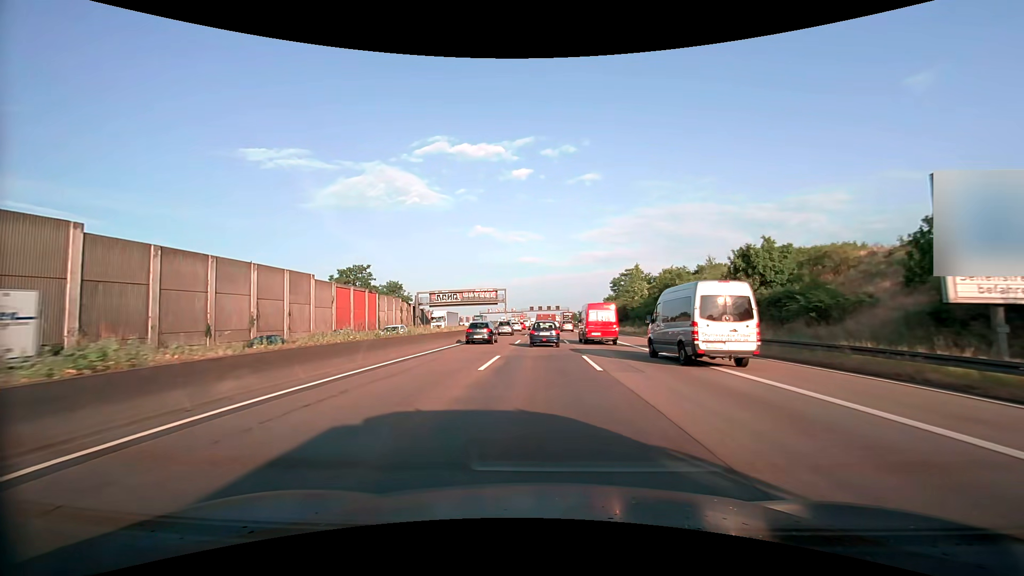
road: motorway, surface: asphalt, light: Day
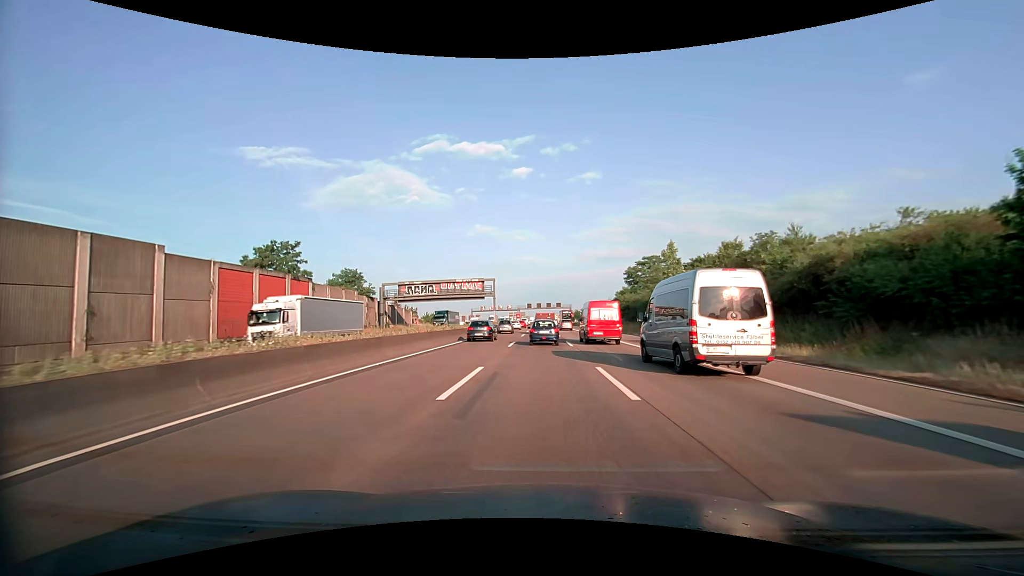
(-0.2, +23.6) m; 0°
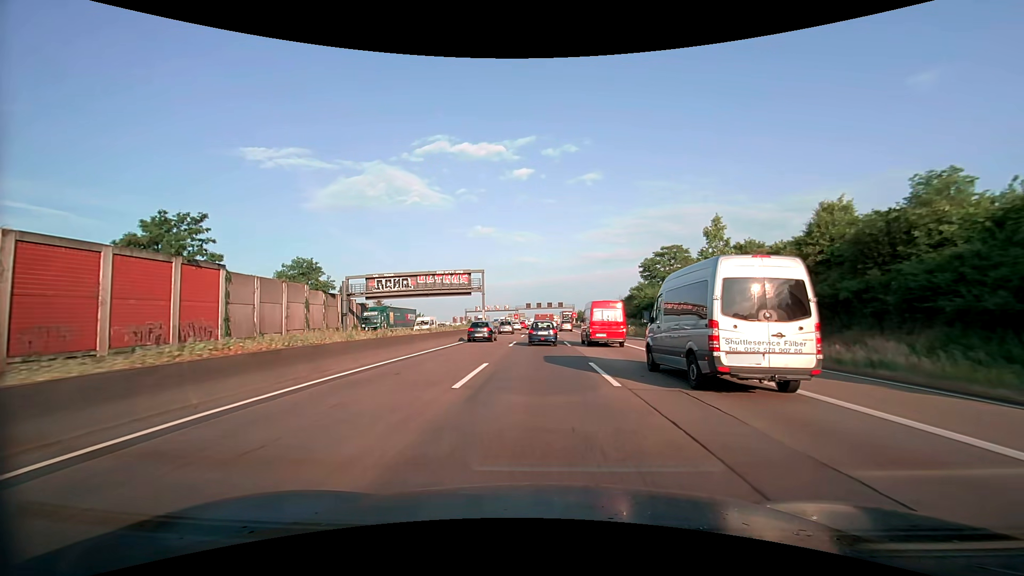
(0.0, +16.5) m; 0°
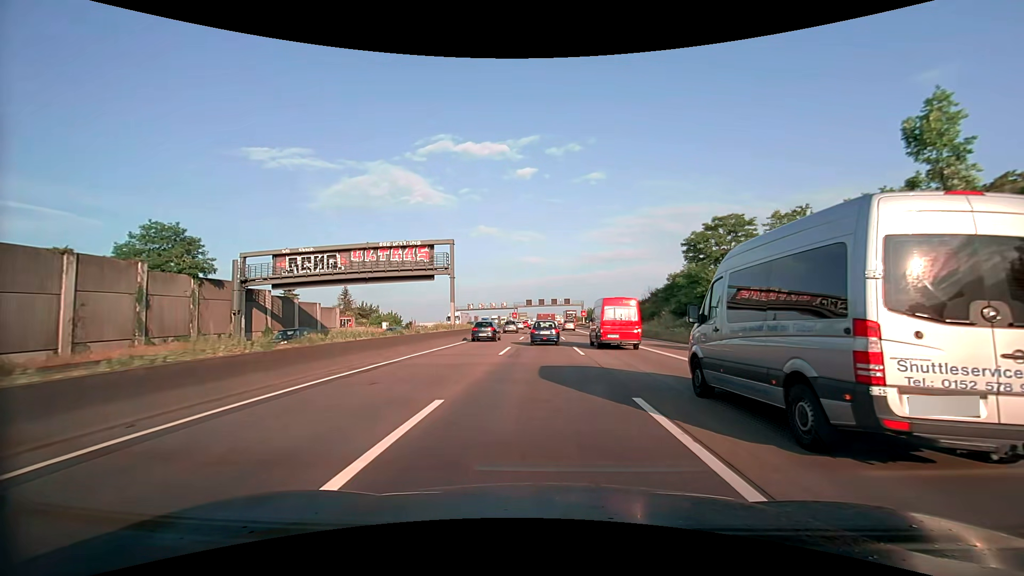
(-0.1, +25.8) m; 0°
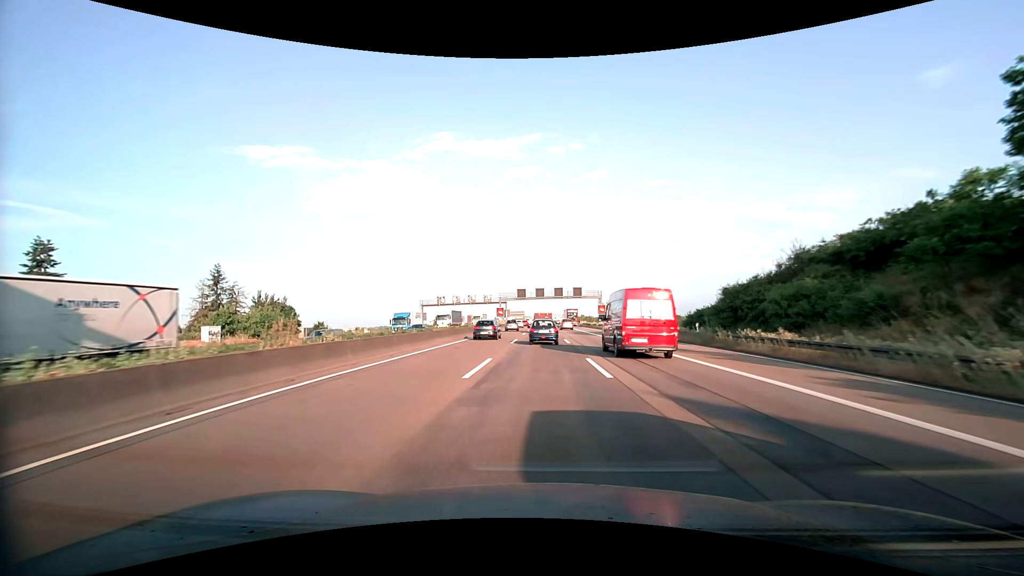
(0.0, +45.0) m; 0°
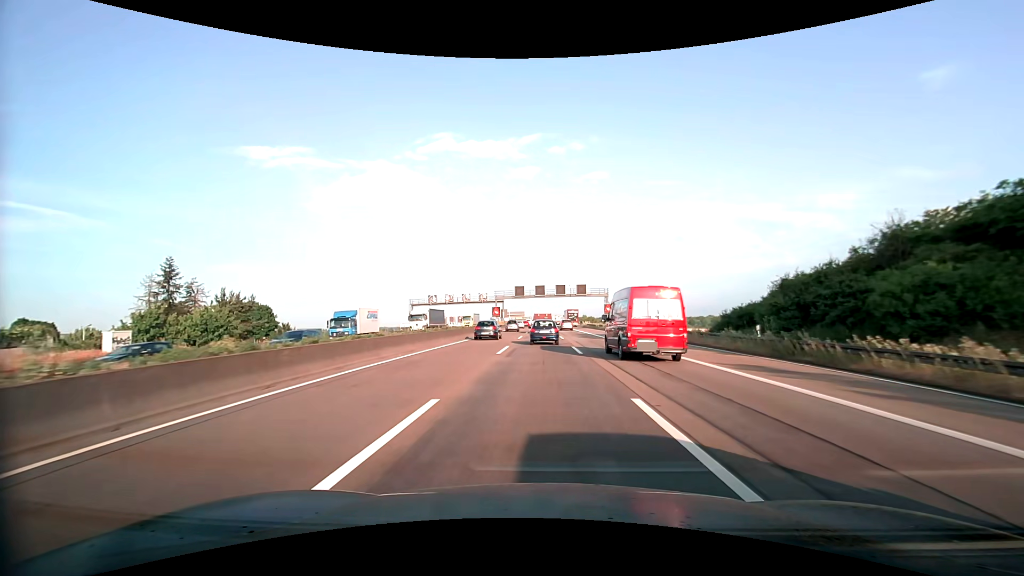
(0.0, +9.1) m; 0°
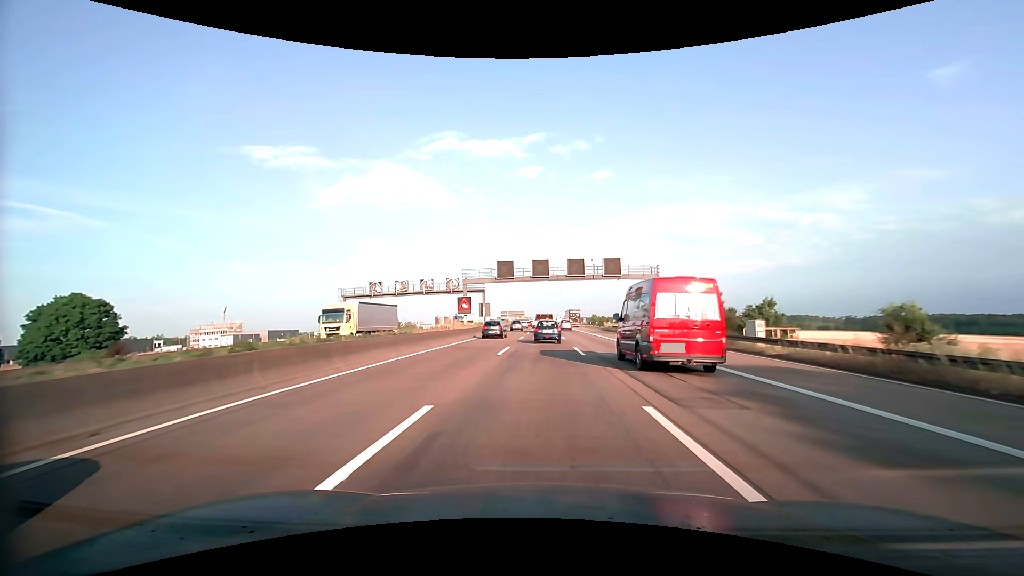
(-0.1, +36.8) m; 0°
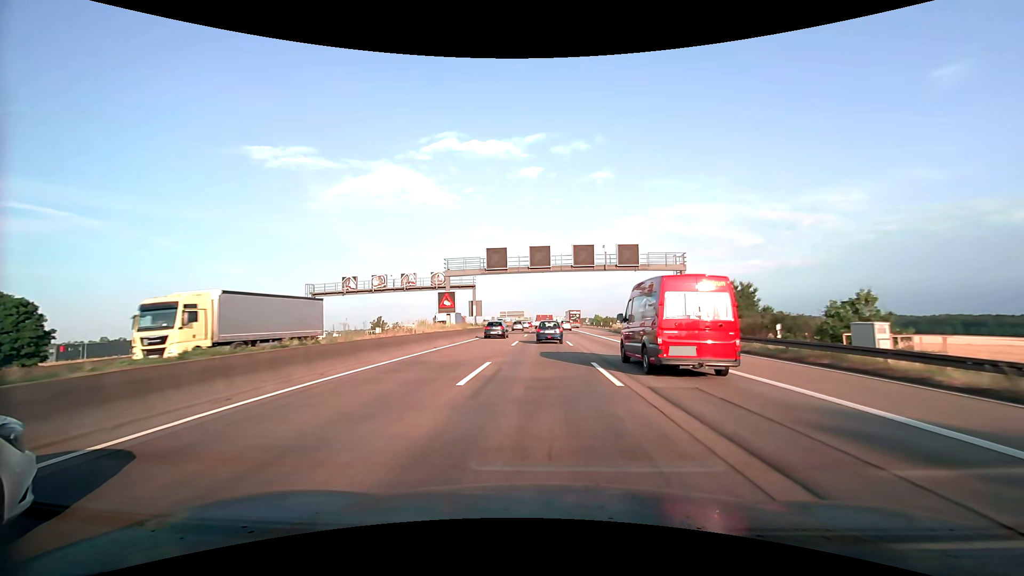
(0.0, +9.4) m; 0°
(0, +10) (0, +20) (0, +30) (0, +40) (0, +50) (0, +60) (0, +70) (0, +80) (0, +90) (0, +100) m
